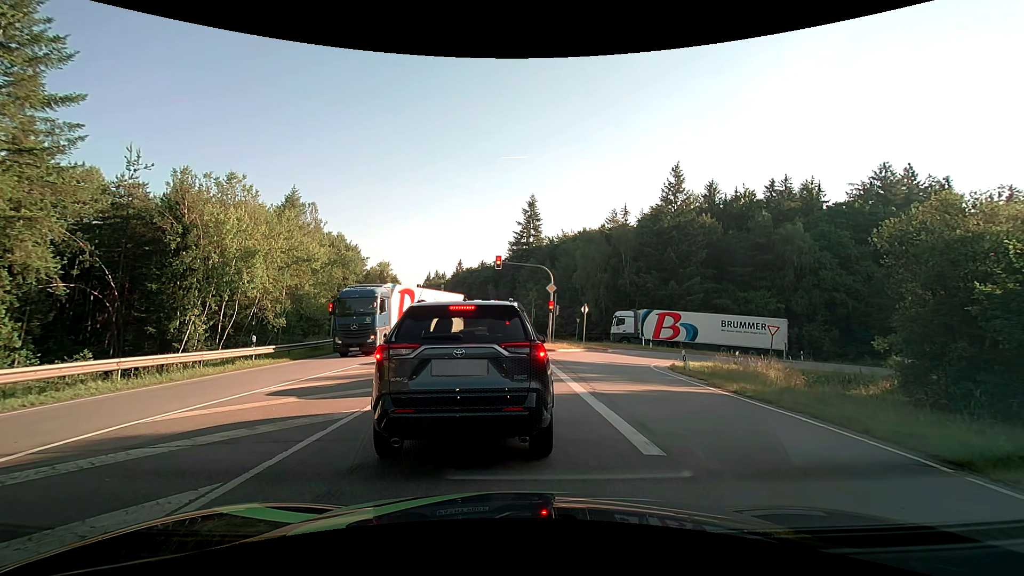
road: secondary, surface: asphalt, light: Day
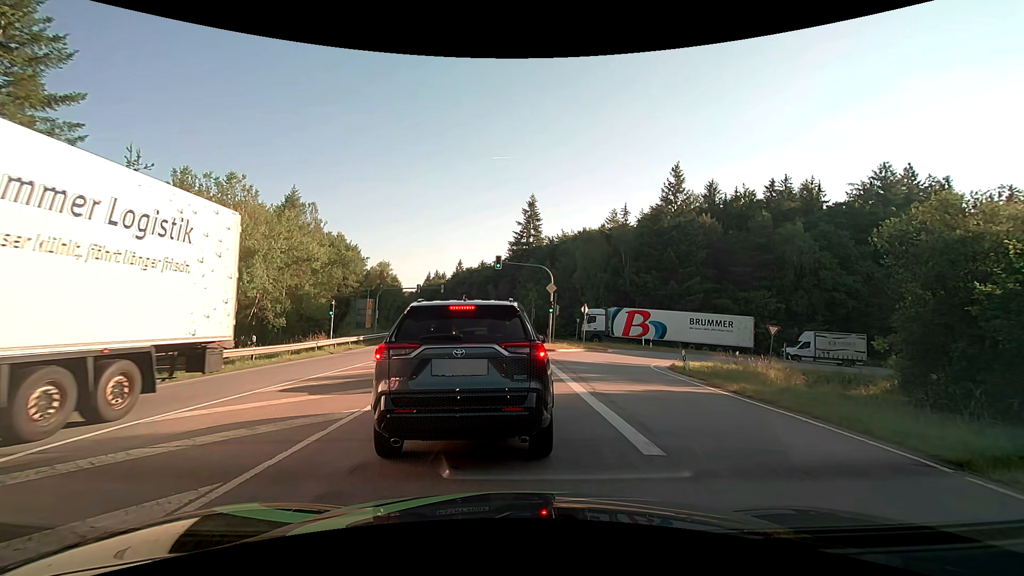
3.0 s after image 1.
(0.0, 0.0) m; 0°
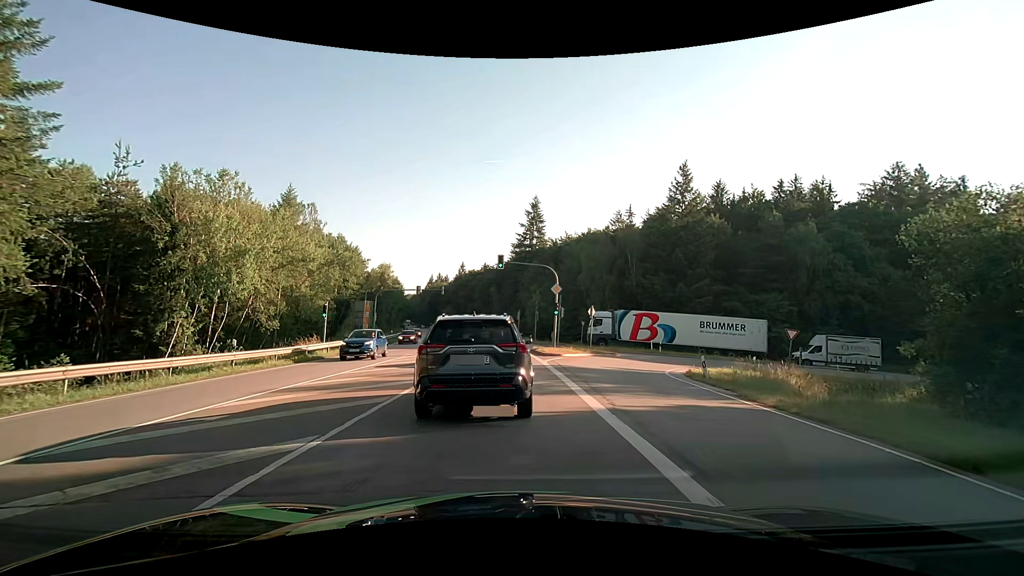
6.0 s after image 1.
(0.0, +2.1) m; 0°
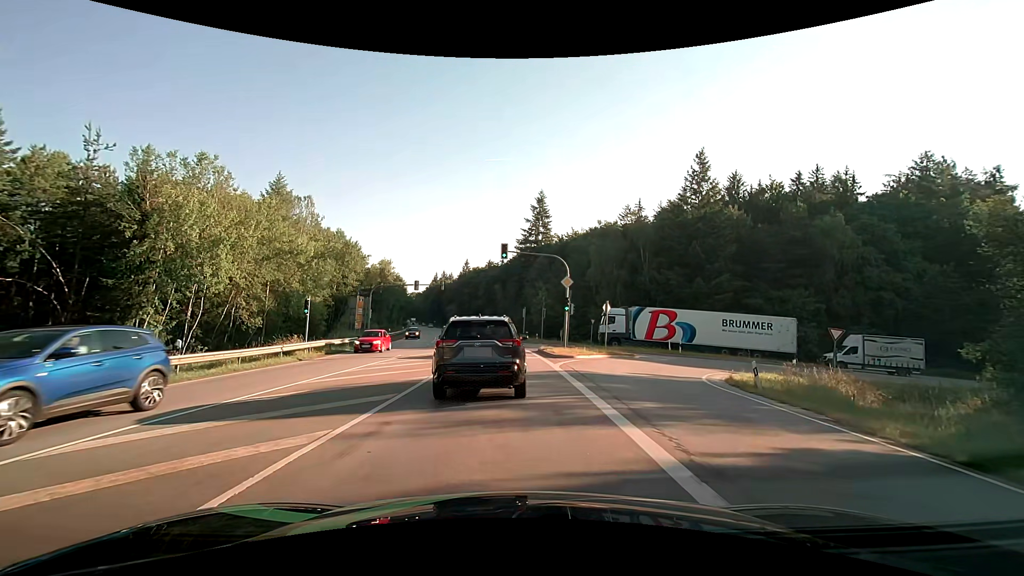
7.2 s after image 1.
(0.0, +4.1) m; -1°
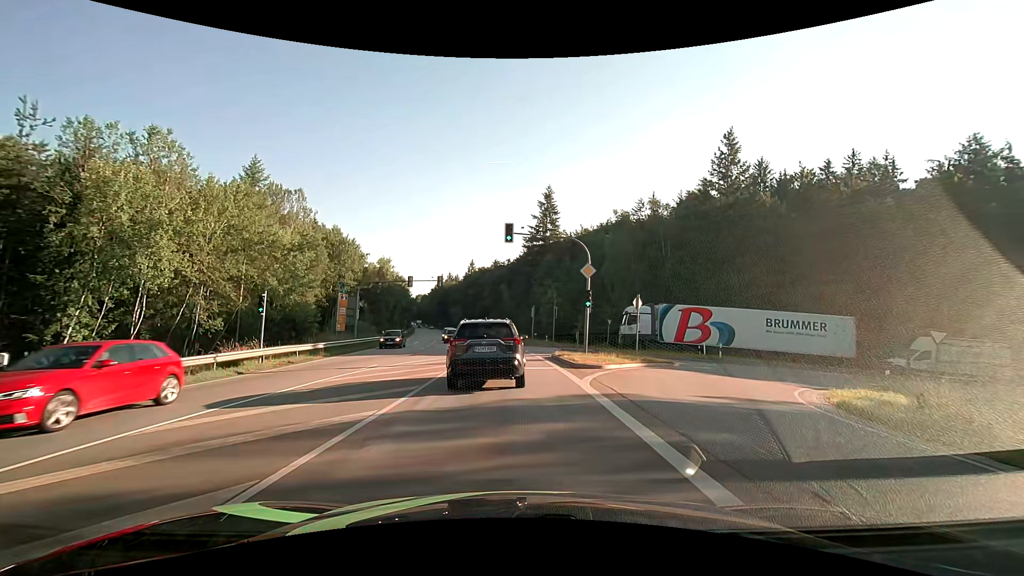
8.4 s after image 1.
(-0.1, +6.5) m; -2°
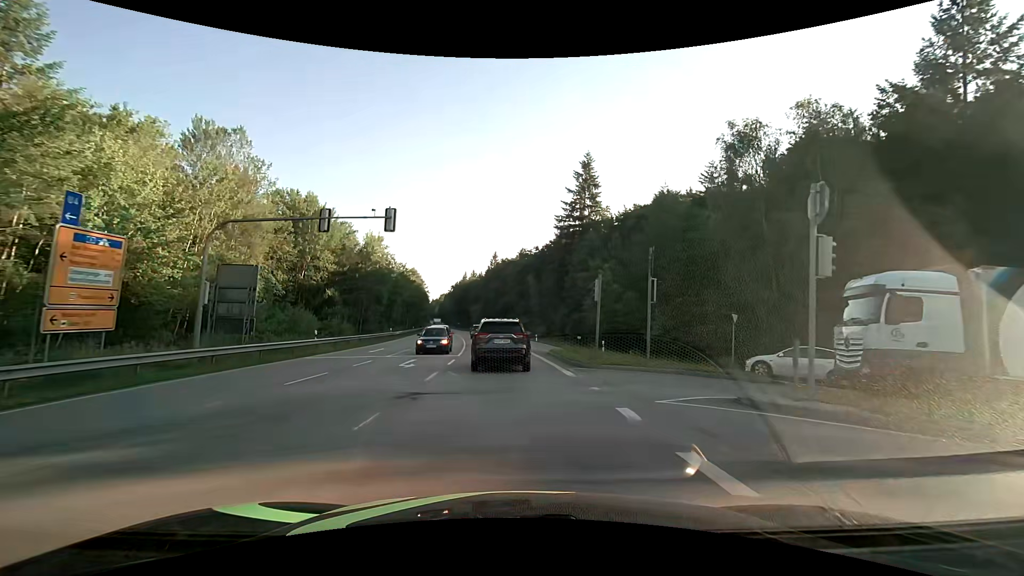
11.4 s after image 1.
(-0.5, +25.4) m; -3°
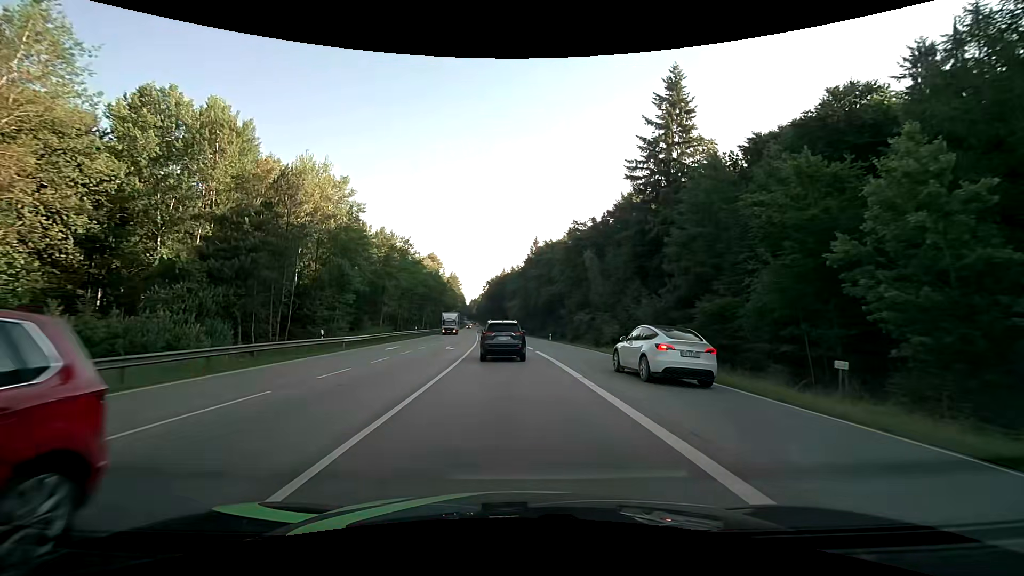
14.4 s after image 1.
(-1.5, +34.0) m; -5°
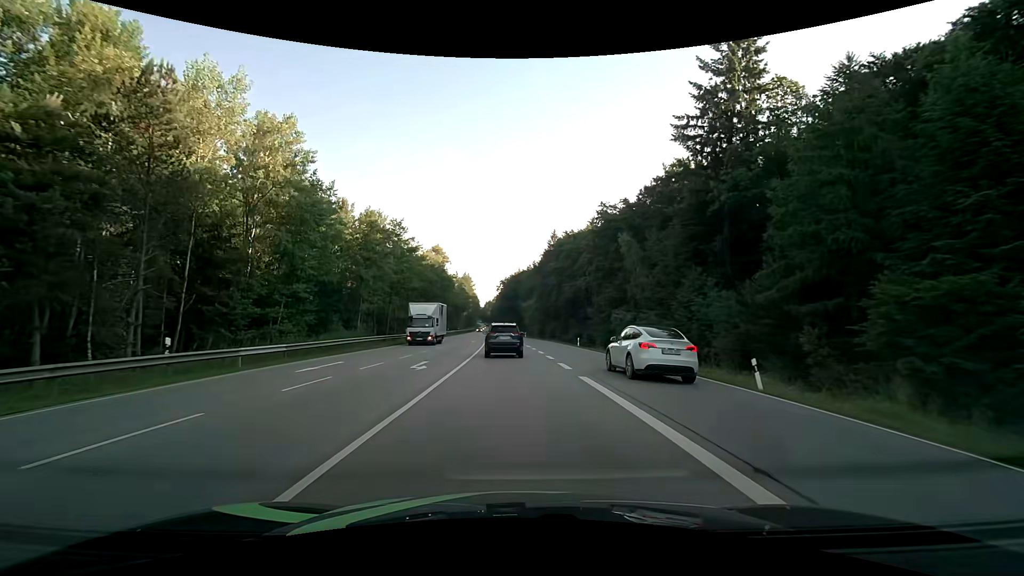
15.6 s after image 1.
(-0.3, +14.9) m; -2°
(0, +10) (0, +20) (0, +30) (-1, +40) (-1, +50) (-1, +60) (-2, +70) (-2, +80) (-3, +90) (-3, +100) m
